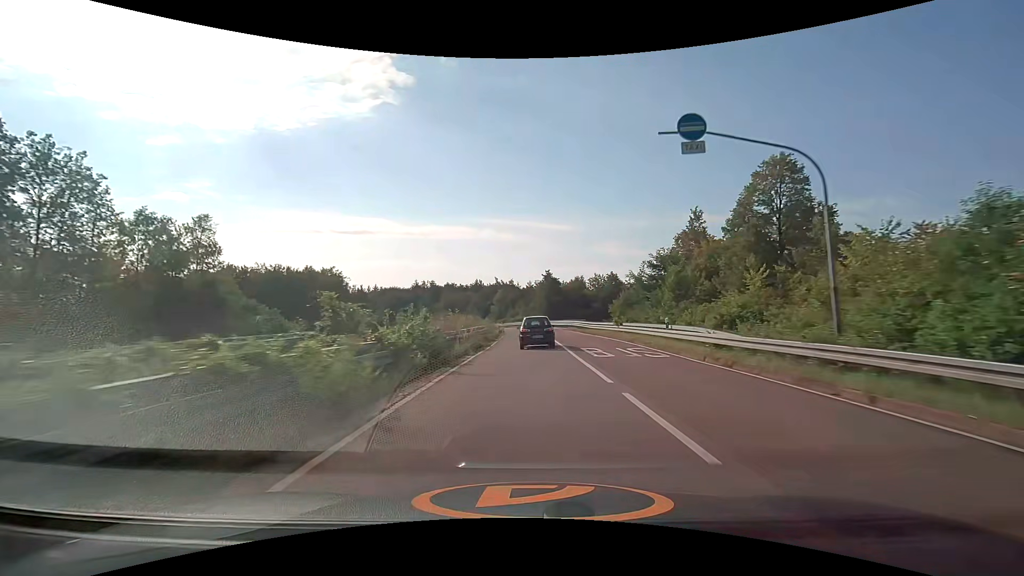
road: trunk_link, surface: asphalt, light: Day
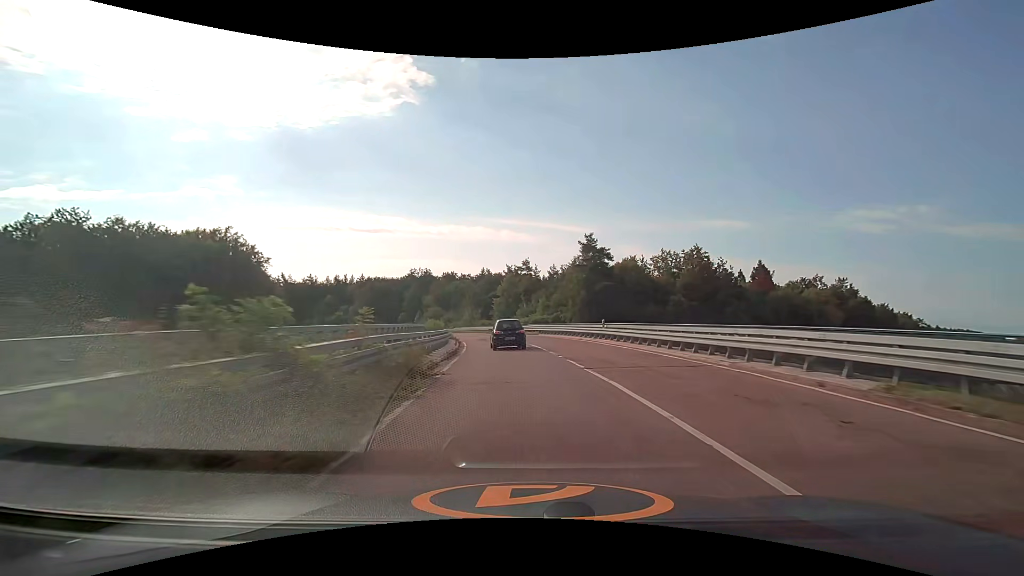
(-0.5, +52.6) m; -2°
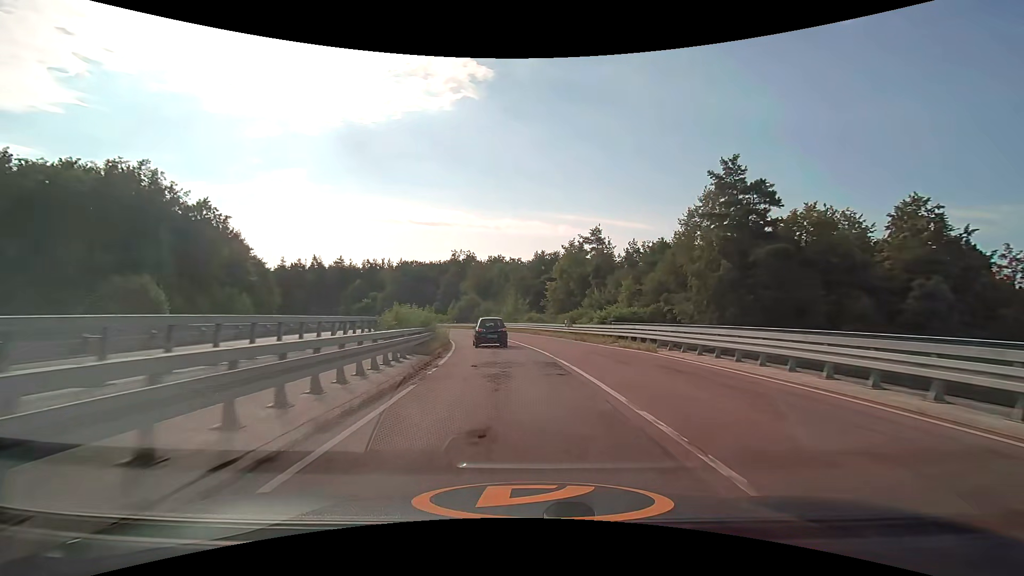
(-1.4, +30.7) m; -6°
